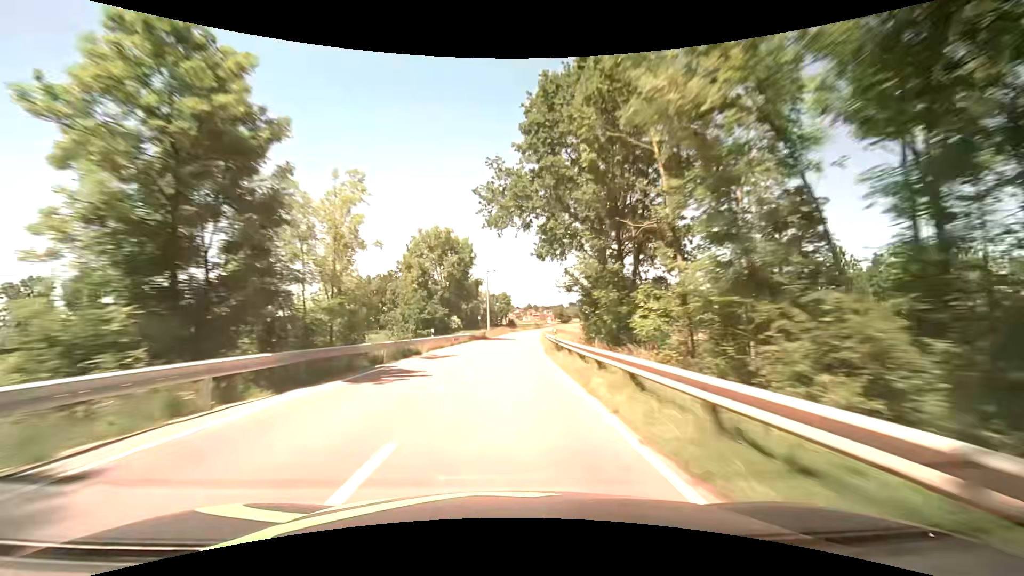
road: tertiary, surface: asphalt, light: Day
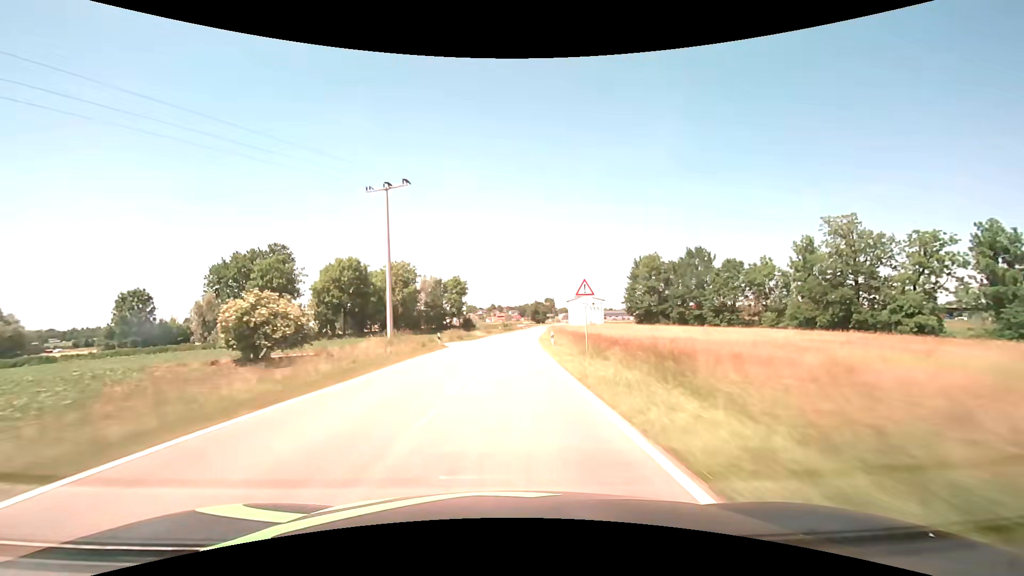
(+3.3, +63.5) m; +5°
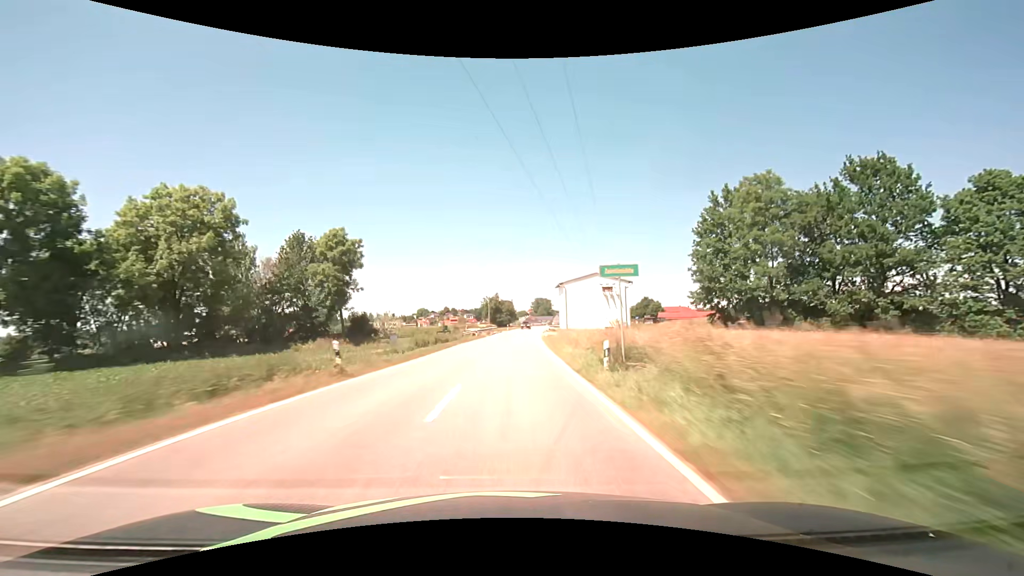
(+2.6, +63.2) m; +5°
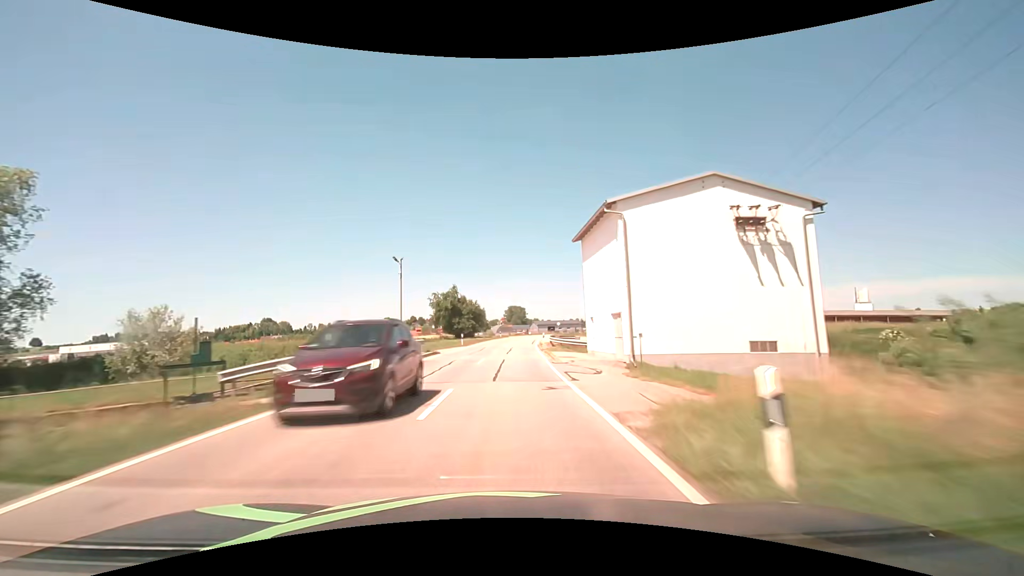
(+1.5, +47.3) m; +3°
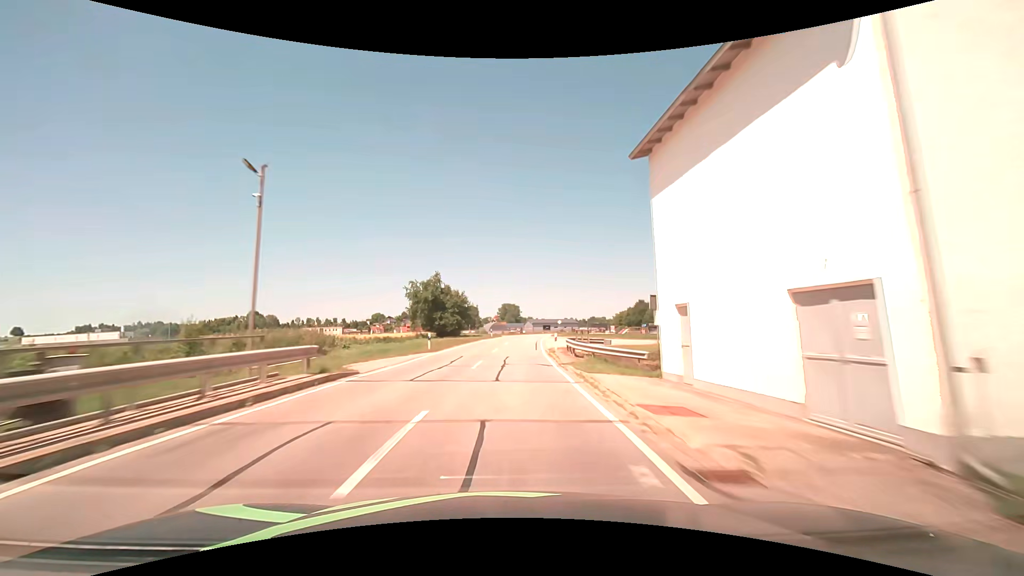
(+0.1, +15.8) m; +1°
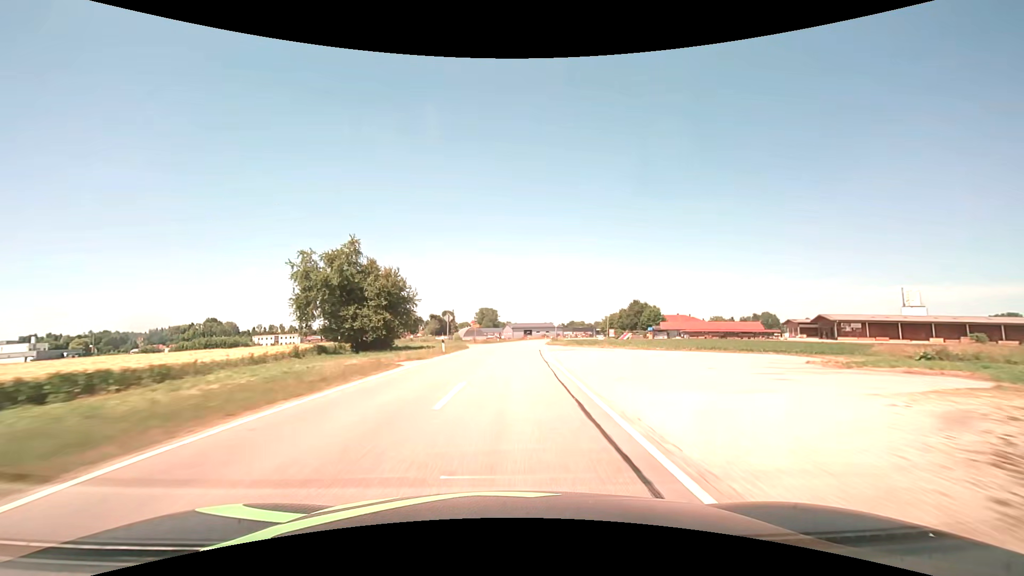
(+0.6, +31.5) m; +2°
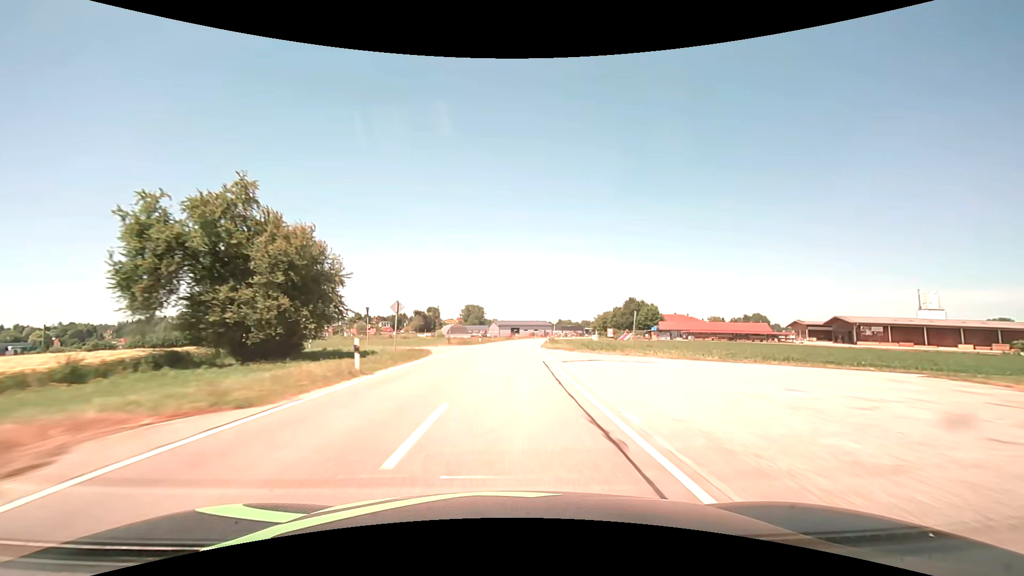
(+0.2, +15.7) m; +1°
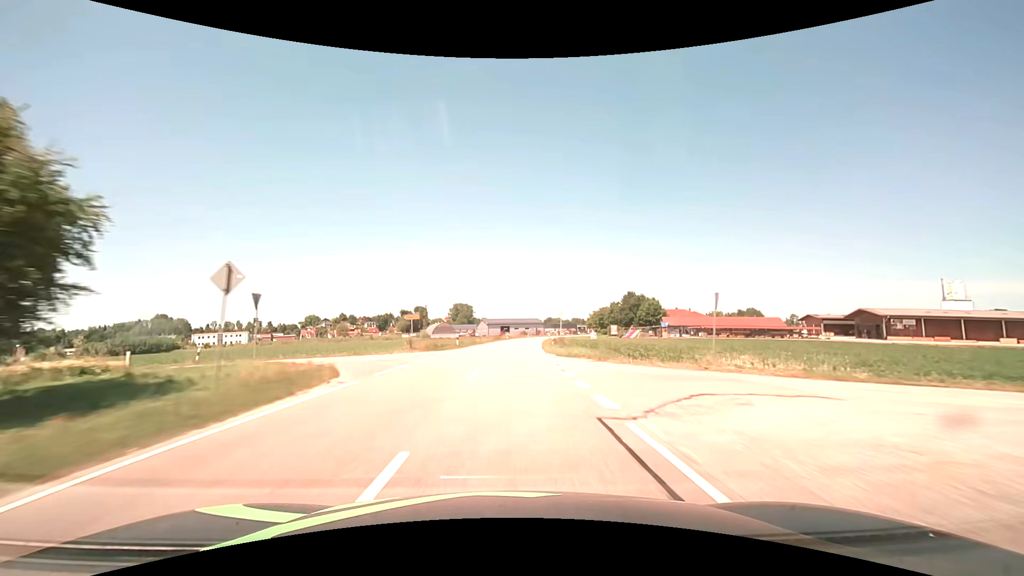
(+0.2, +15.7) m; +1°
(0, +10) (0, +20) (+1, +30) (+1, +40) (+2, +50) (+3, +60) (+3, +70) (+4, +80) (+5, +90) (+7, +100) m
